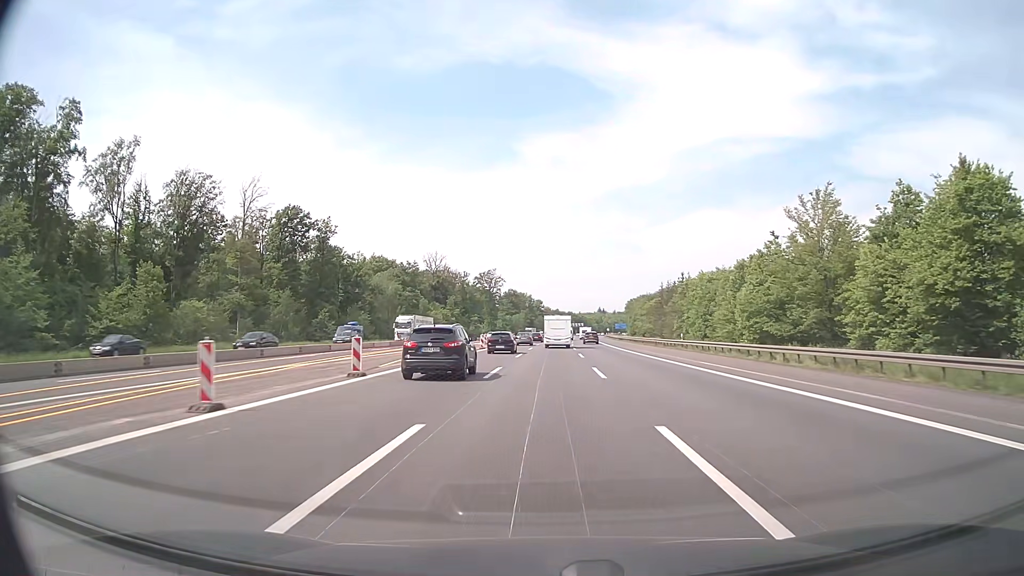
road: motorway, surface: asphalt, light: Day
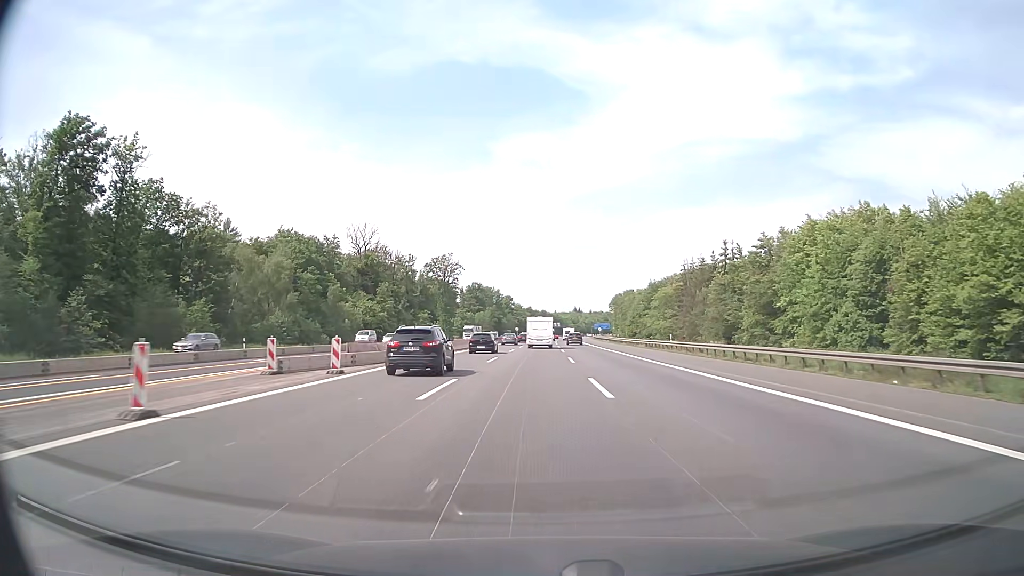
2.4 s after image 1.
(+1.2, +59.1) m; +2°
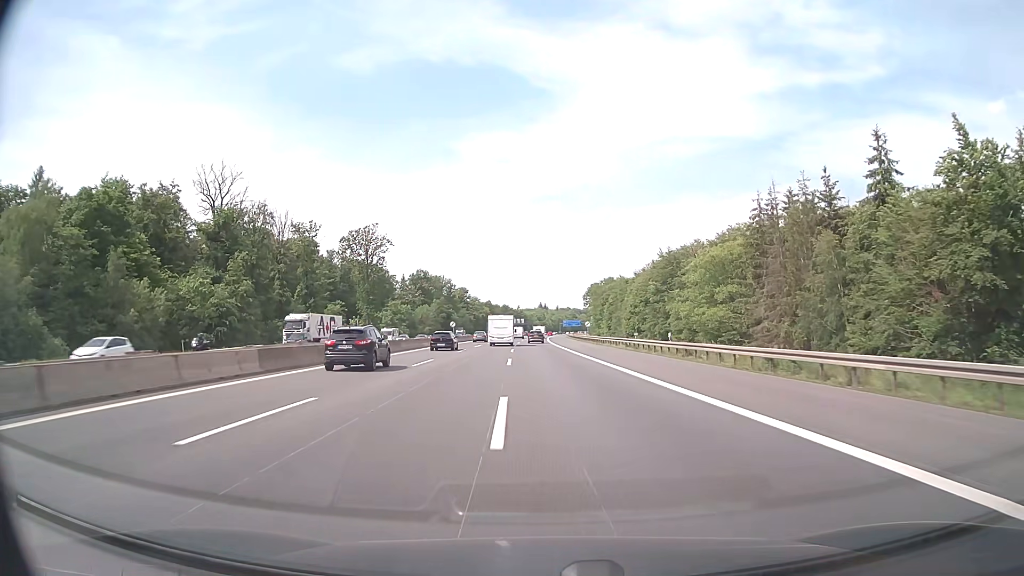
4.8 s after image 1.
(+1.7, +59.9) m; +3°
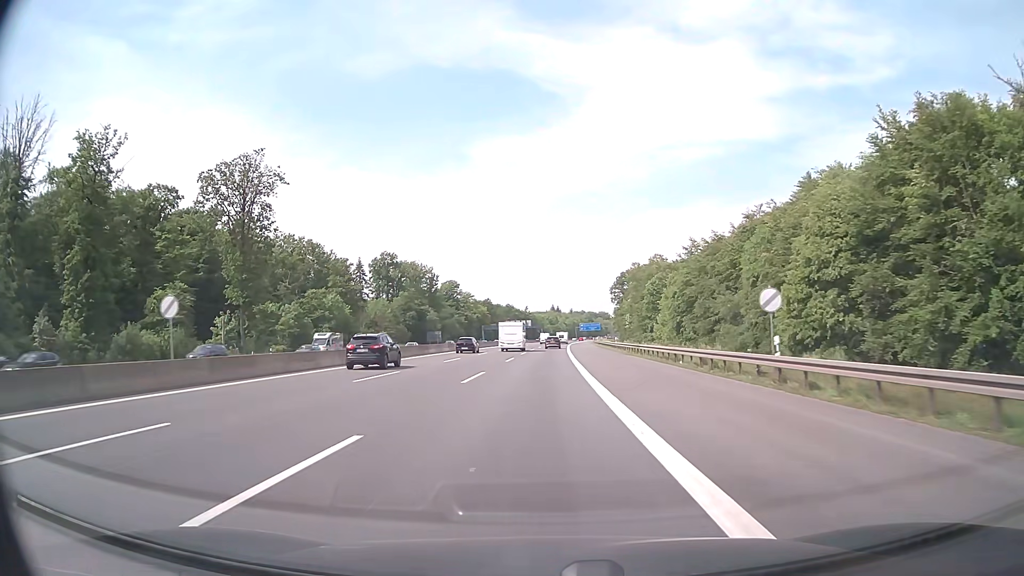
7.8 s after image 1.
(-0.3, +75.9) m; -1°
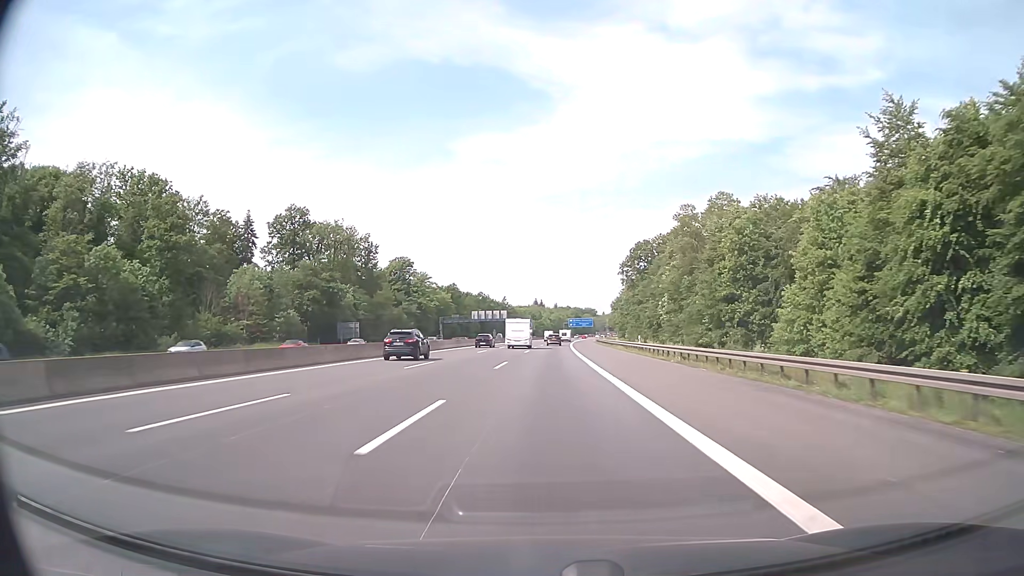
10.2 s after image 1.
(+0.3, +65.2) m; +1°
